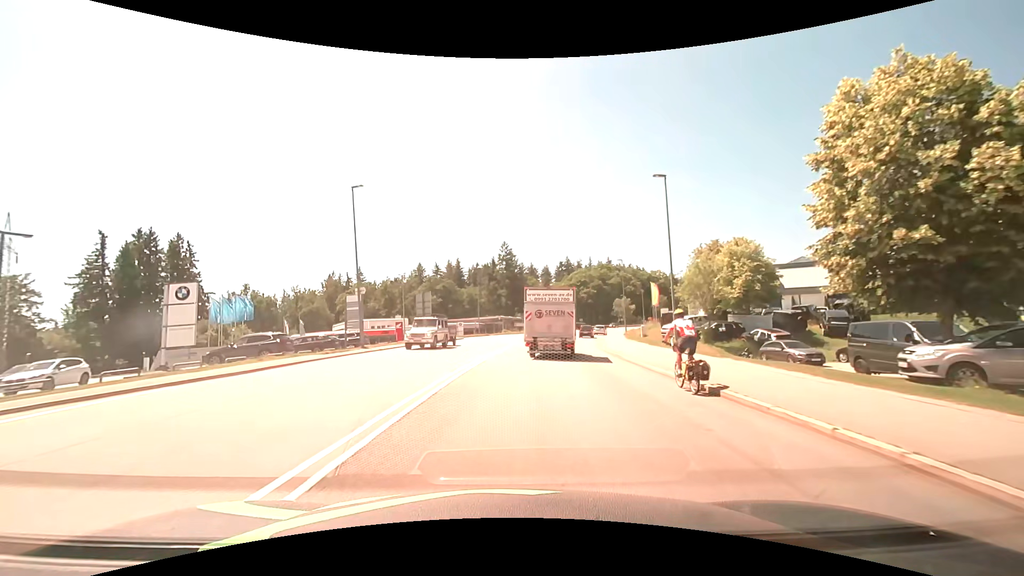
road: secondary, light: Day
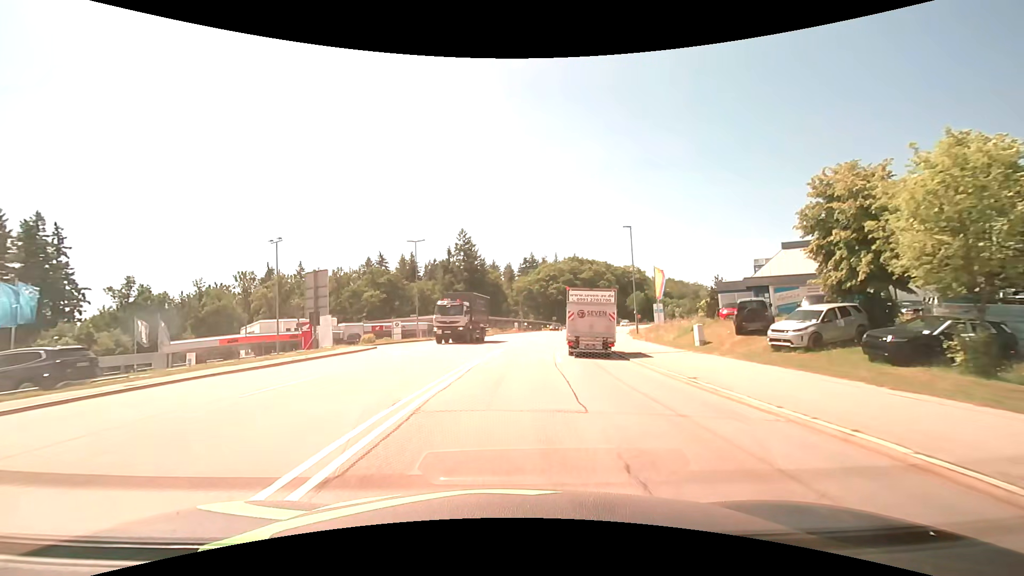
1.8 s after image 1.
(+0.8, +23.8) m; +4°
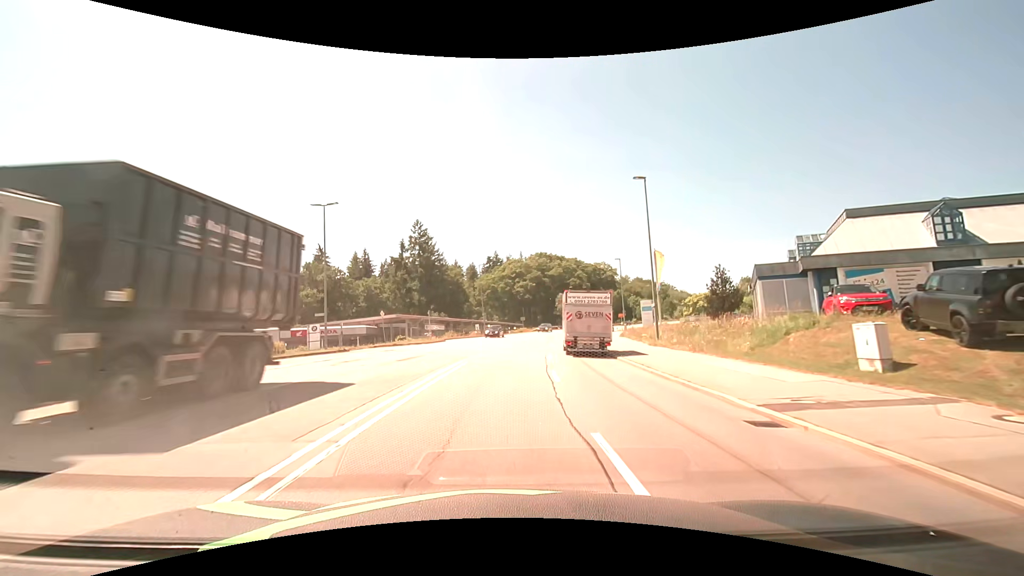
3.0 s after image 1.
(+0.6, +16.1) m; +4°
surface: asphalt
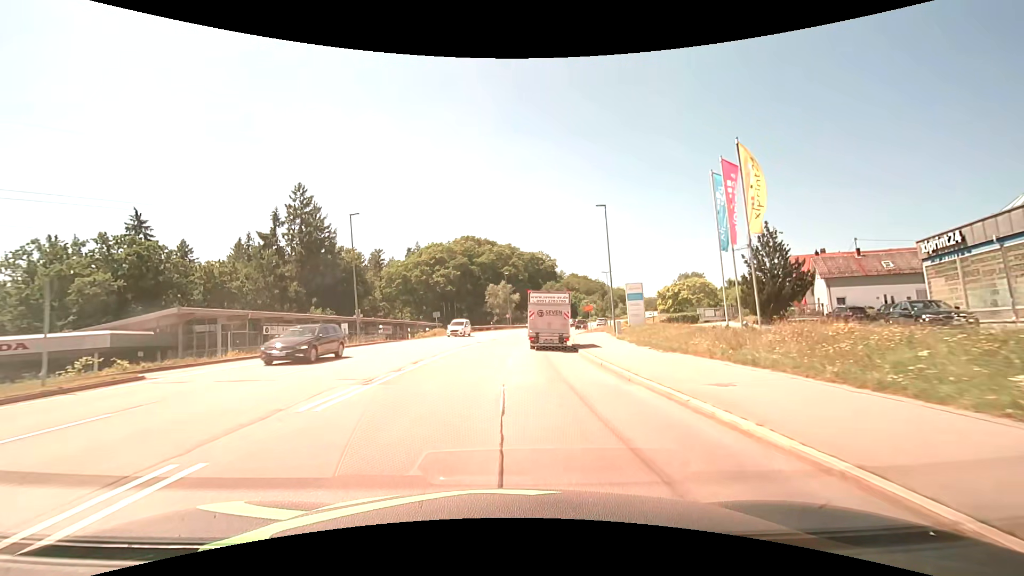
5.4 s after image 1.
(+2.2, +31.3) m; +8°
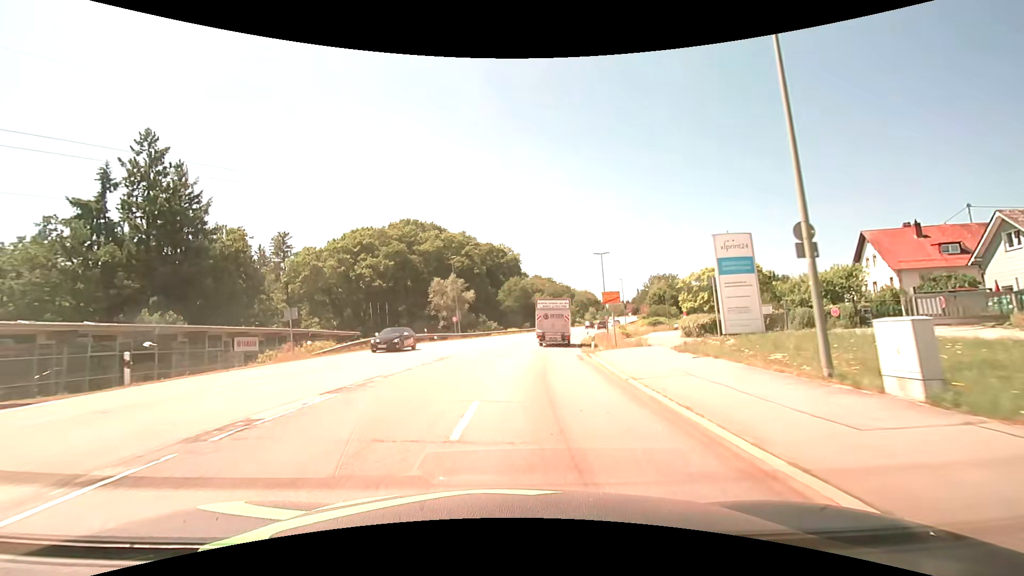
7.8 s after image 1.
(+1.2, +28.8) m; +5°
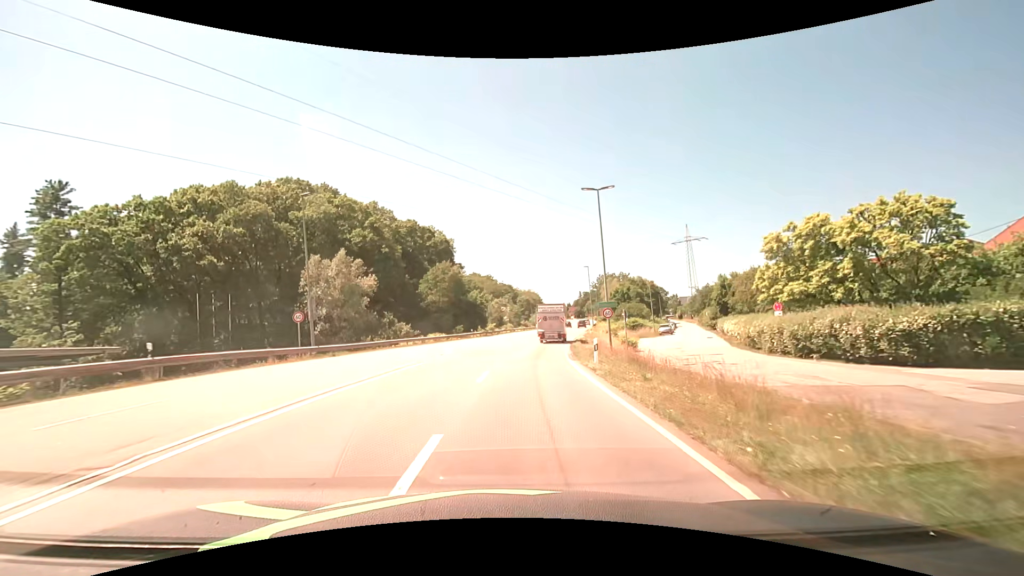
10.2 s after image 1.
(+1.7, +29.4) m; +7°
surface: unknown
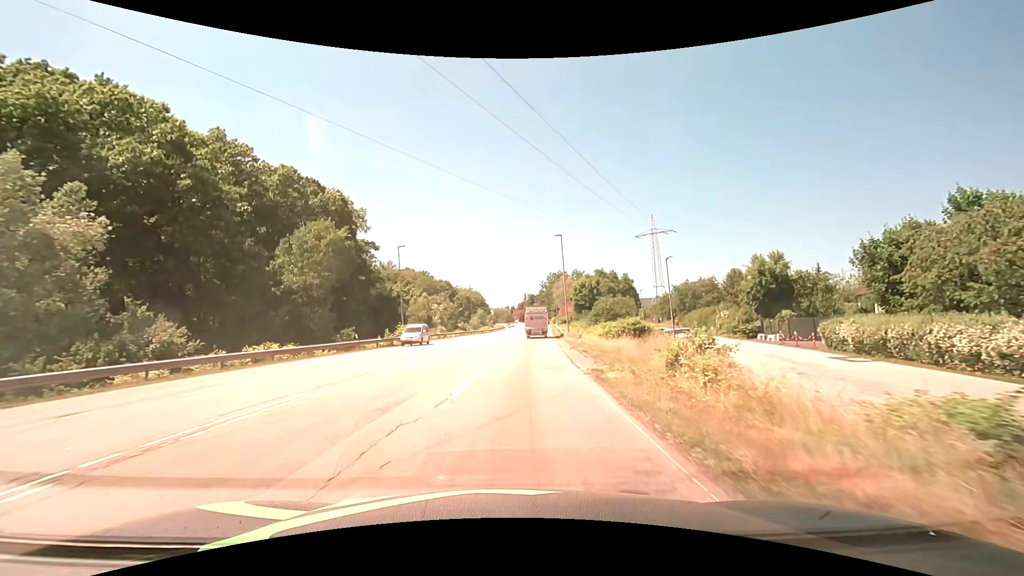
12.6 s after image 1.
(+1.5, +30.4) m; +6°
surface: asphalt
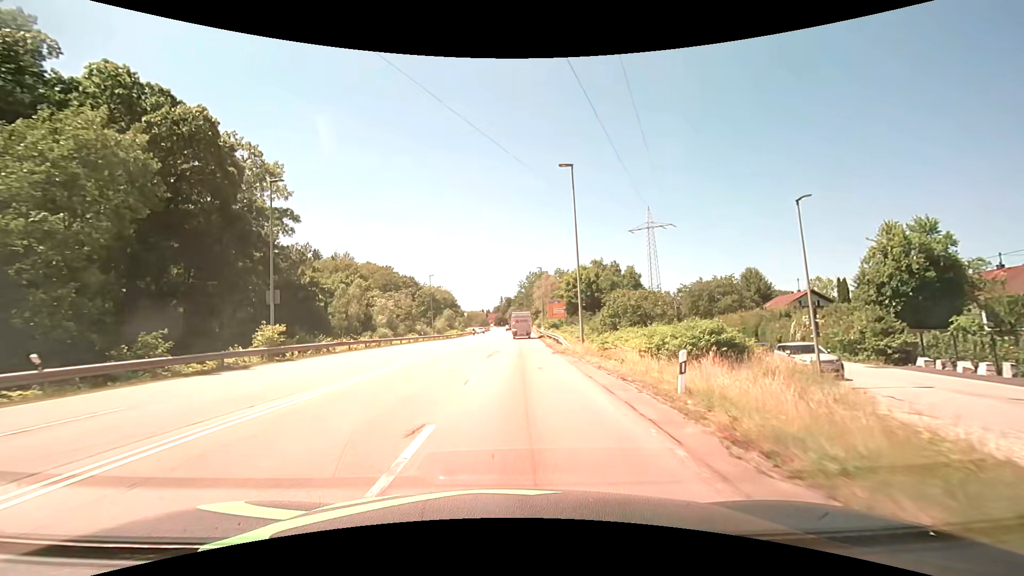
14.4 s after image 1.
(+0.7, +23.0) m; +3°
(0, +10) (0, +20) (0, +30) (+1, +40) (+1, +50) (+1, +60) (+2, +70) (+2, +80) (+2, +90) (+3, +100) m
